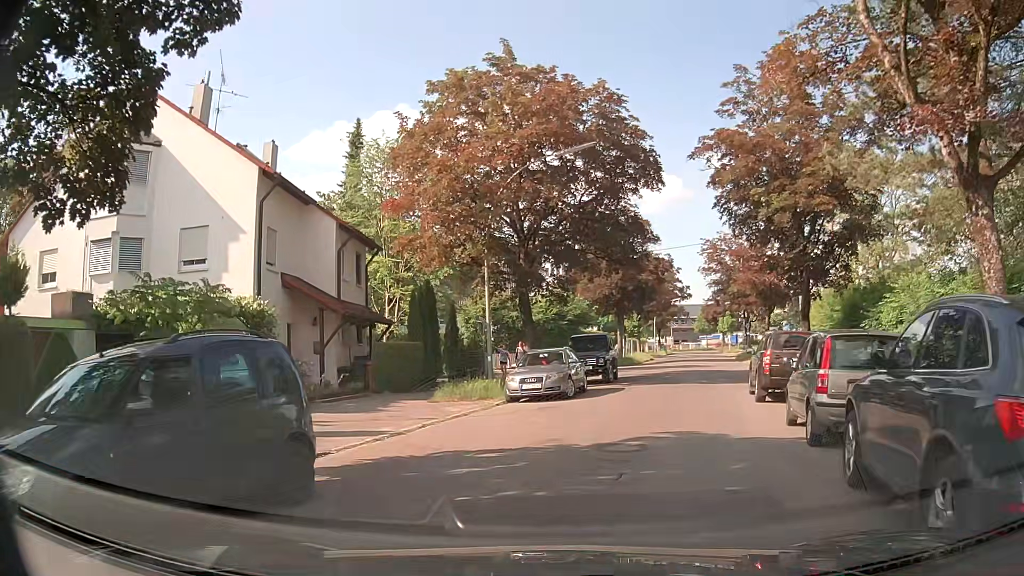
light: Day
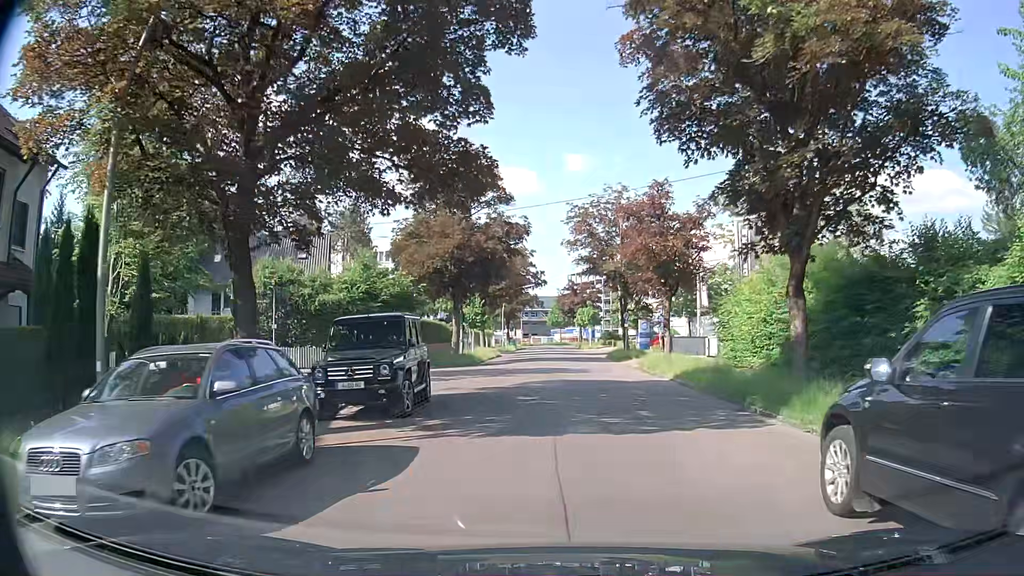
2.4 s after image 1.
(+1.7, +13.9) m; +13°
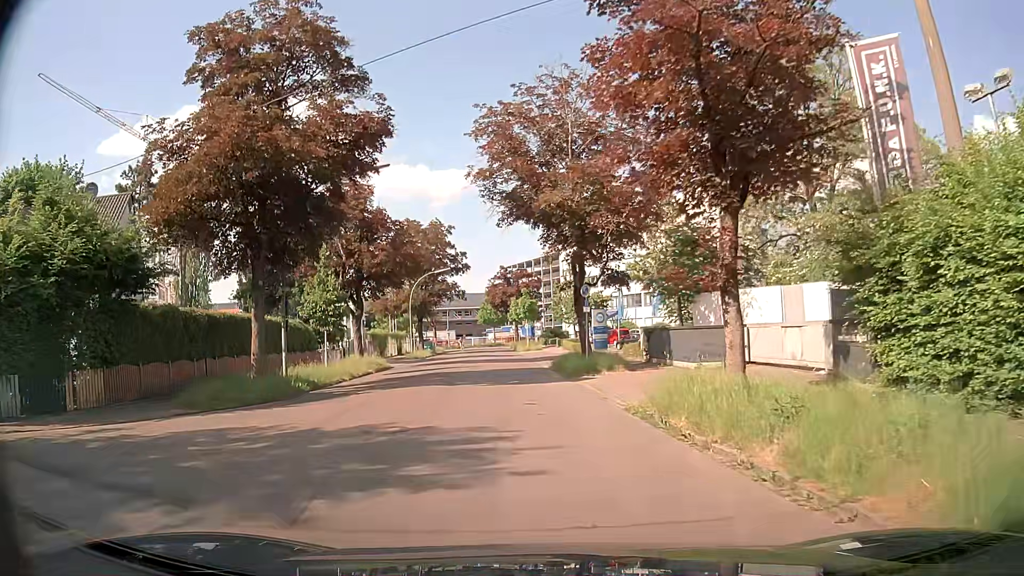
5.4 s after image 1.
(+1.4, +20.6) m; +4°
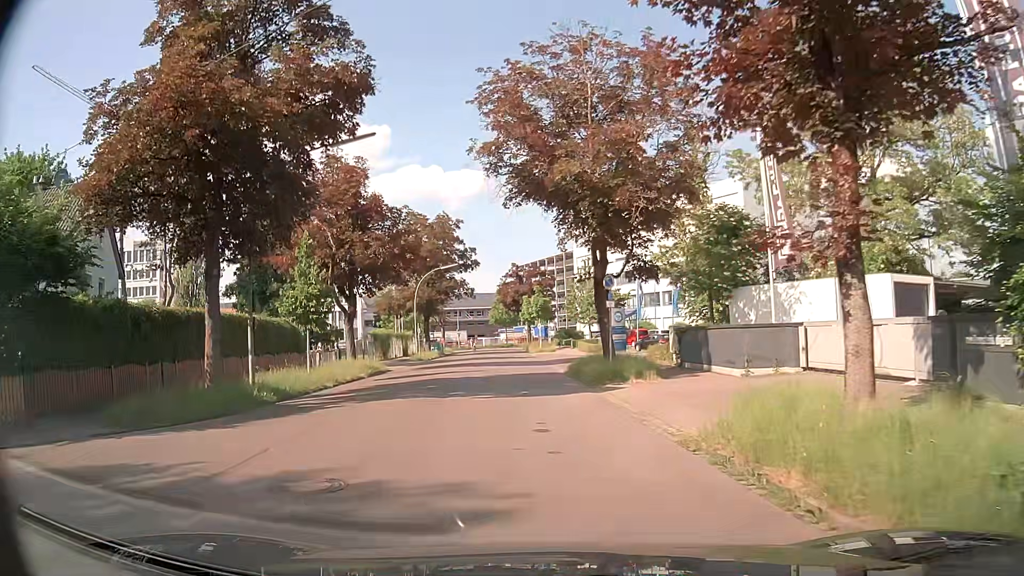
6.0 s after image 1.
(0.0, +4.0) m; -1°
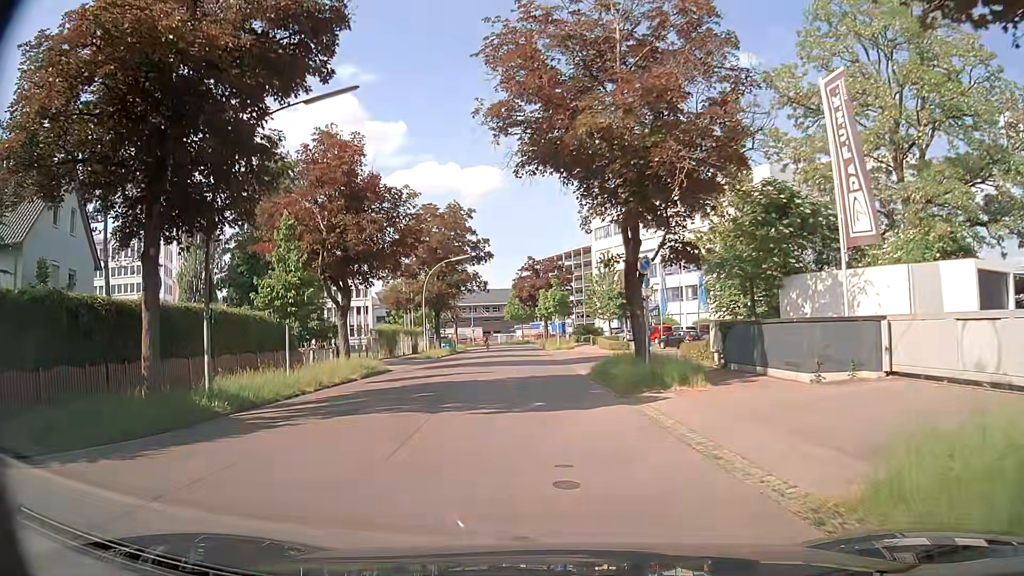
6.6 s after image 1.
(0.0, +3.8) m; -1°
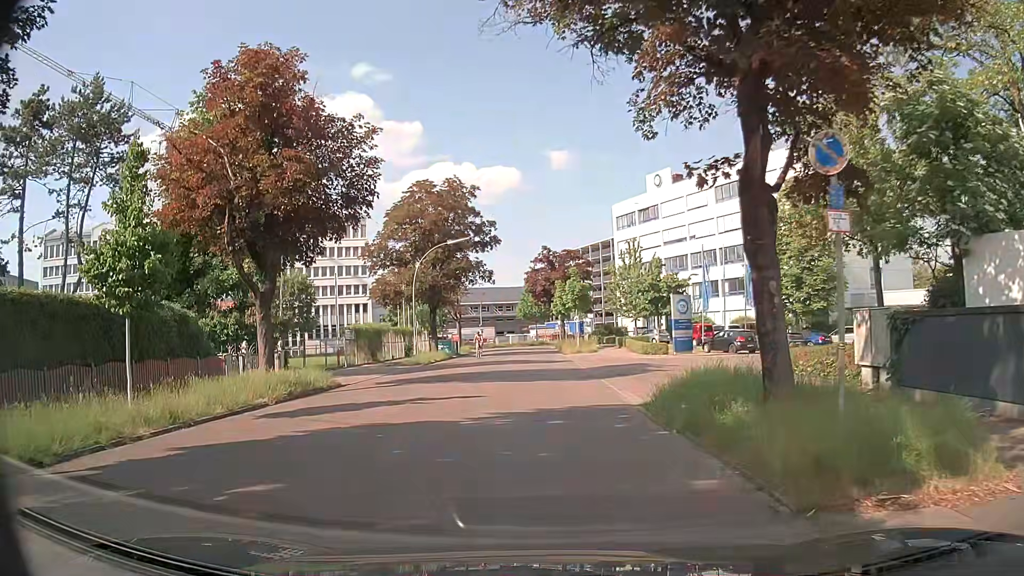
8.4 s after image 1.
(-0.1, +9.9) m; -1°
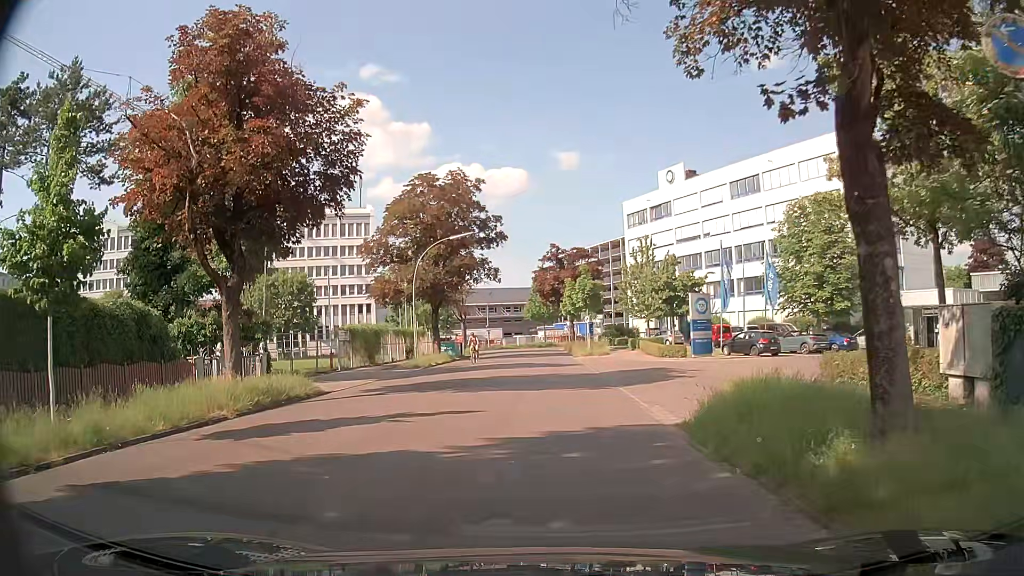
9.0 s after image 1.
(0.0, +2.8) m; -2°
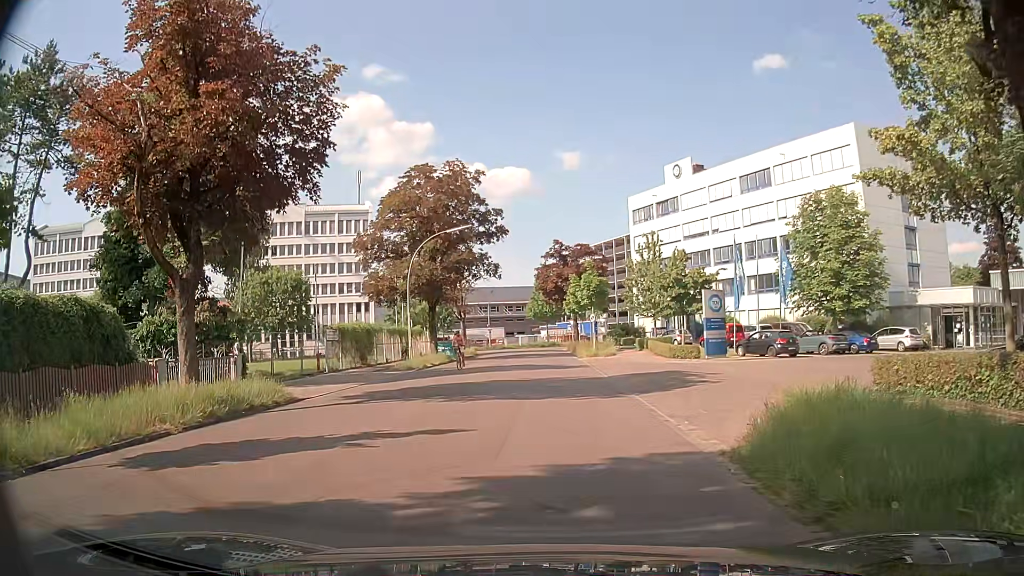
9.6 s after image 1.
(0.0, +2.5) m; -1°
